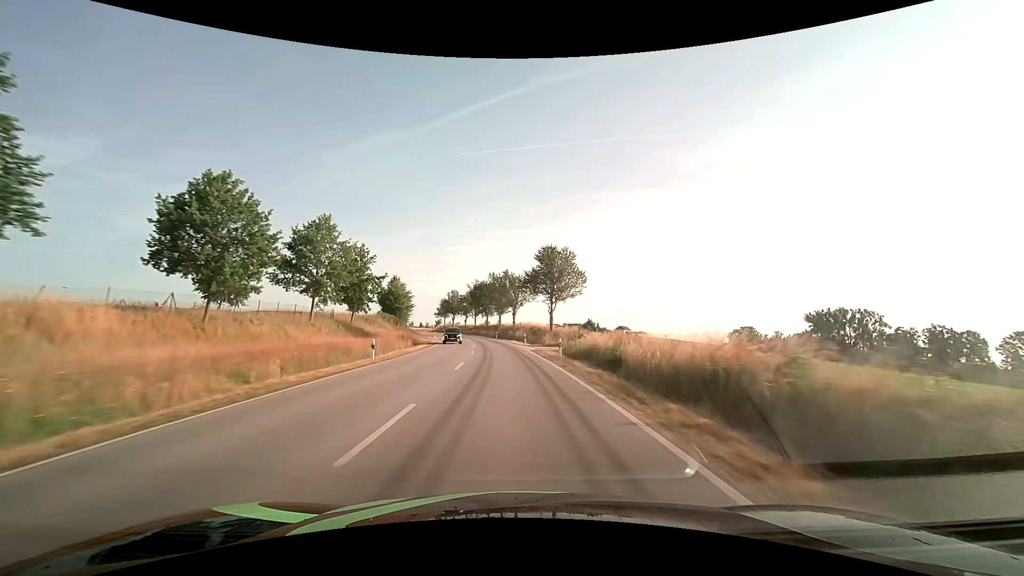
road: secondary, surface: asphalt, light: Day
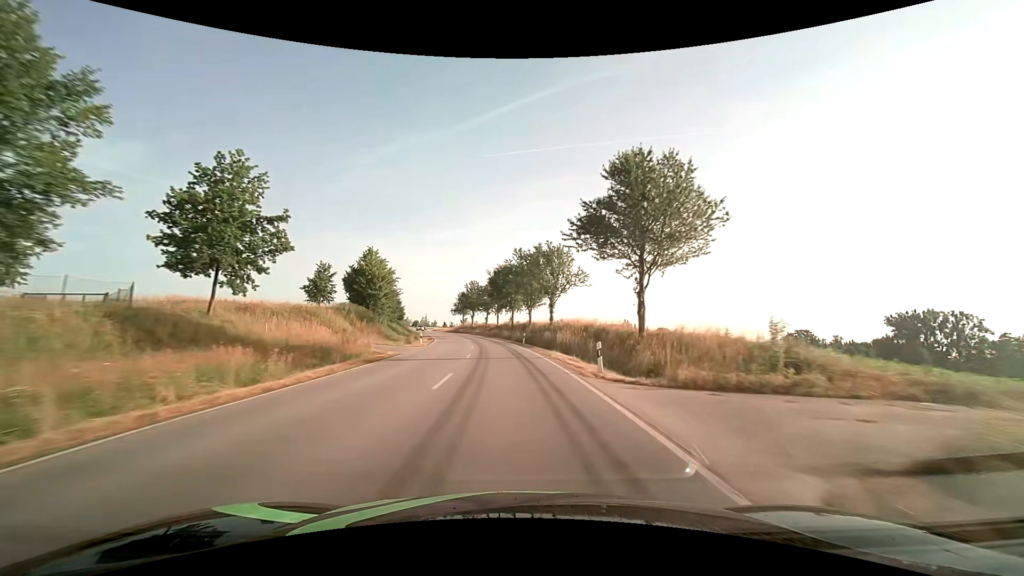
(-0.8, +30.1) m; -3°
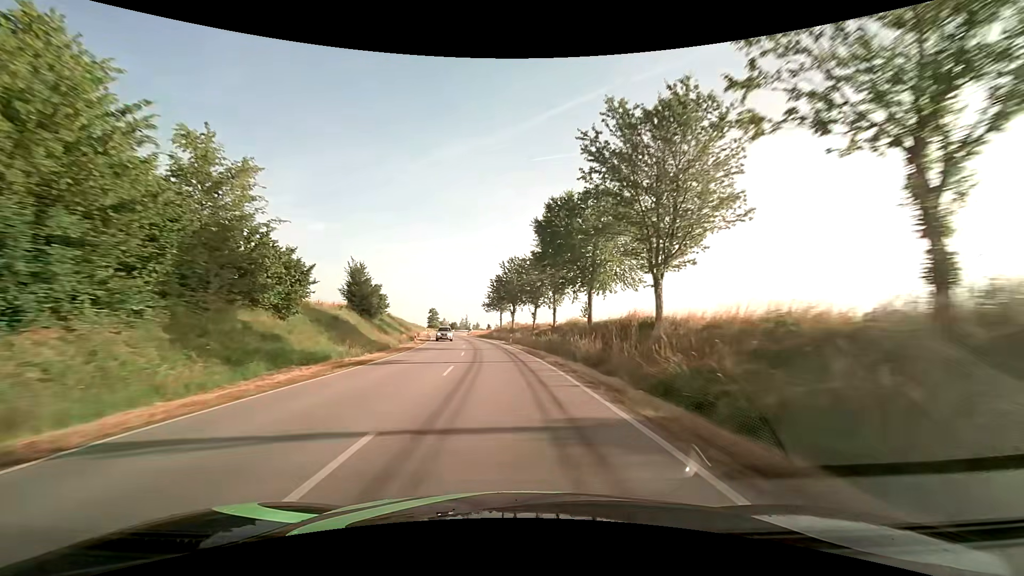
(-2.2, +44.7) m; -6°
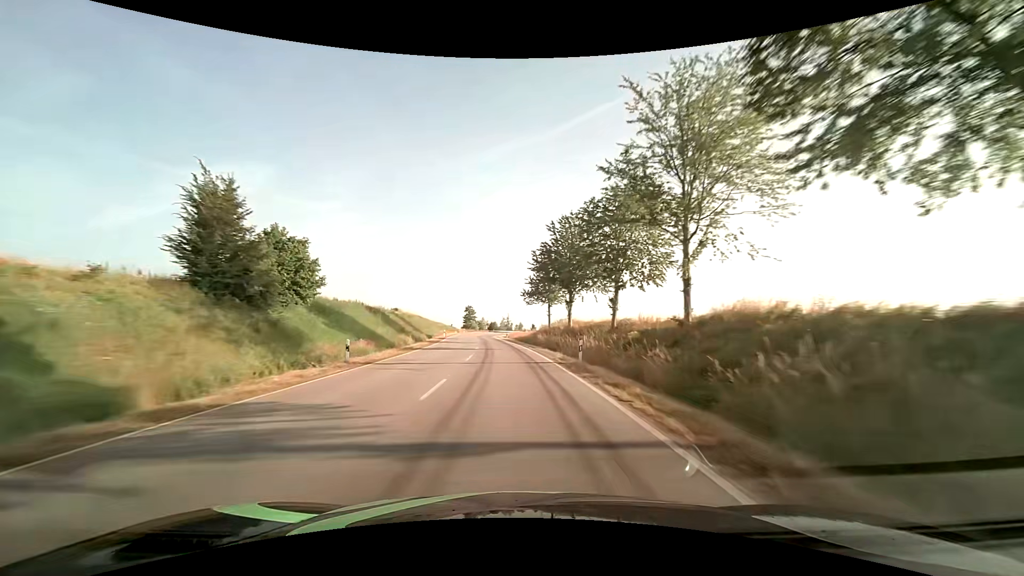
(-1.2, +29.4) m; -5°
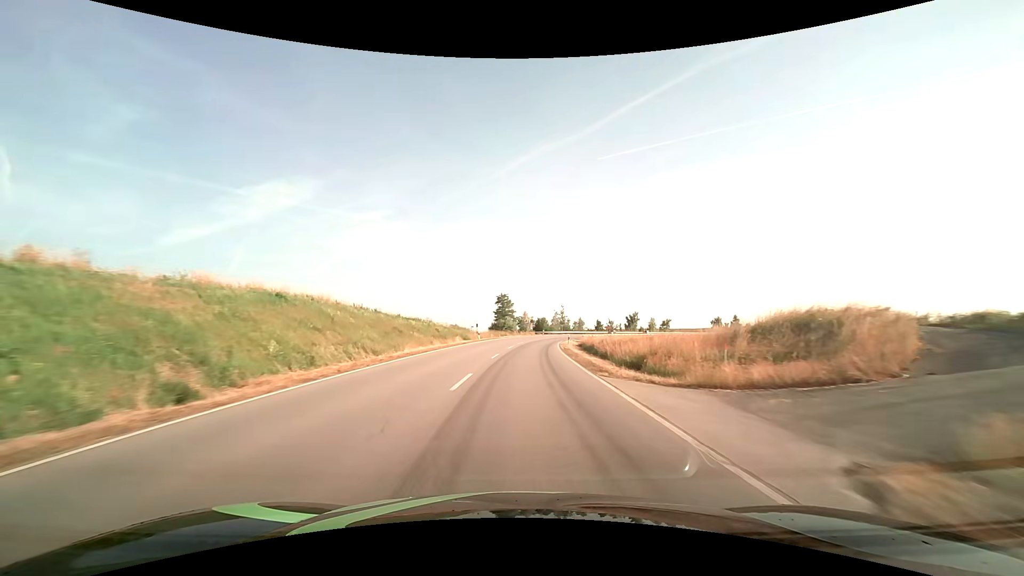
(-4.6, +70.7) m; -5°
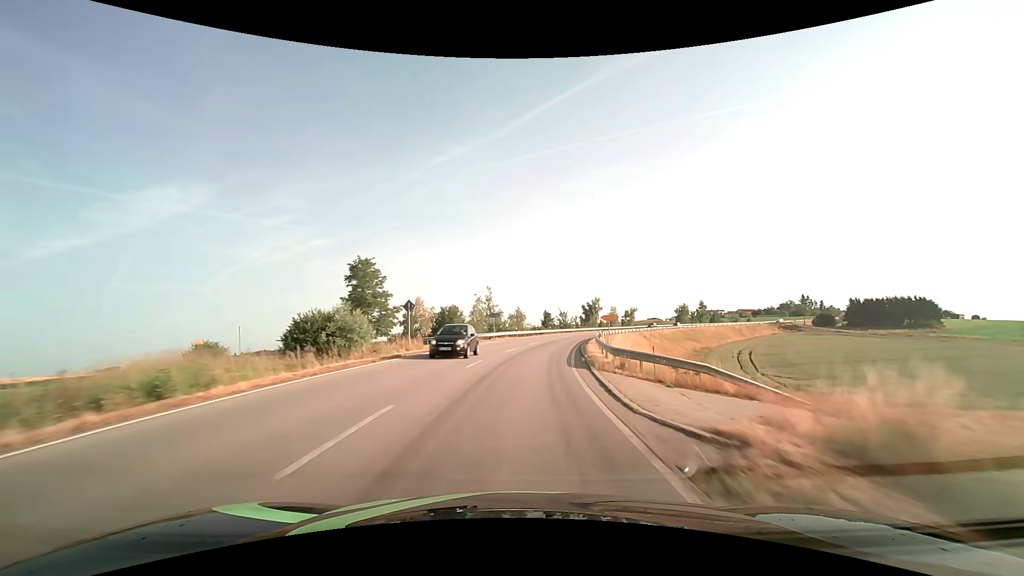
(+3.9, +66.0) m; +9°
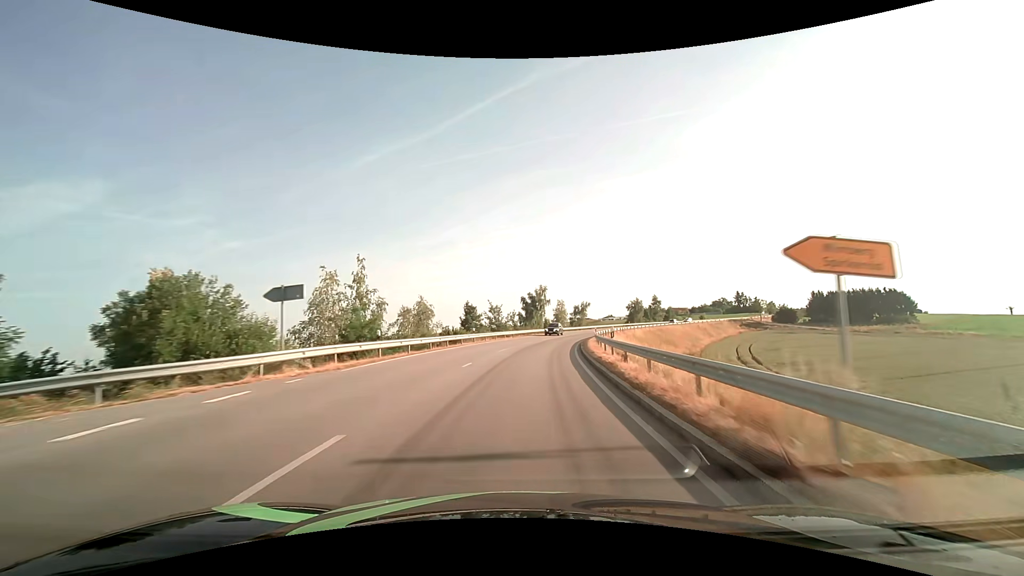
(+2.7, +38.0) m; +8°
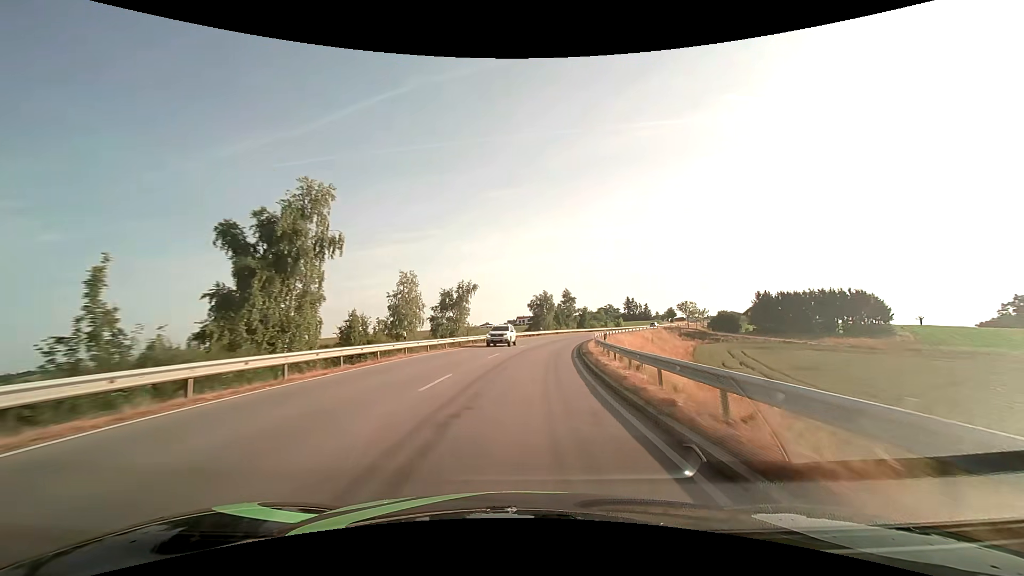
(+7.3, +61.9) m; +14°
(0, +10) (+1, +20) (+2, +30) (+3, +40) (+5, +50) (+7, +59) (+10, +69) (+13, +79) (+16, +88) (+19, +97) m
